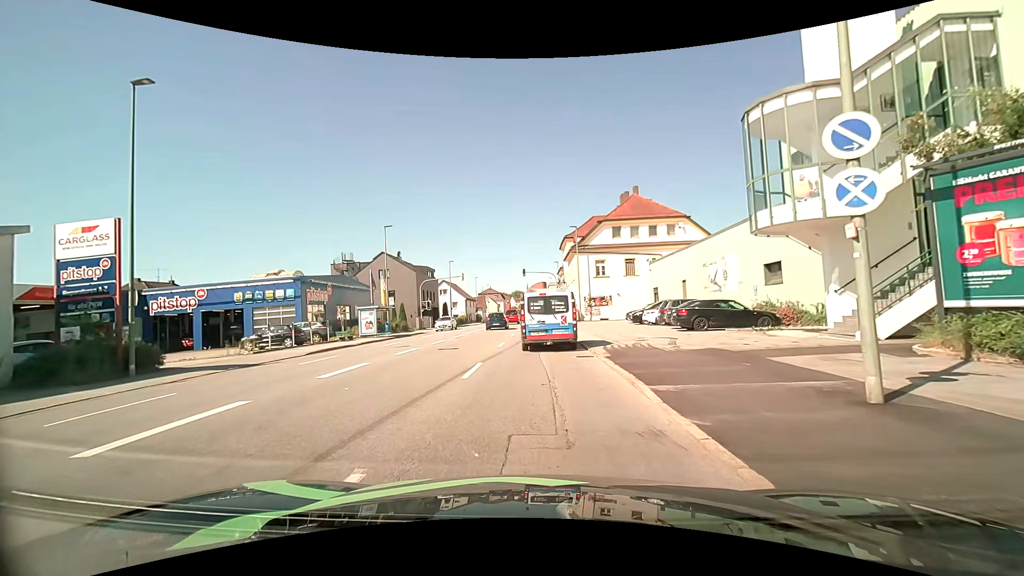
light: Day
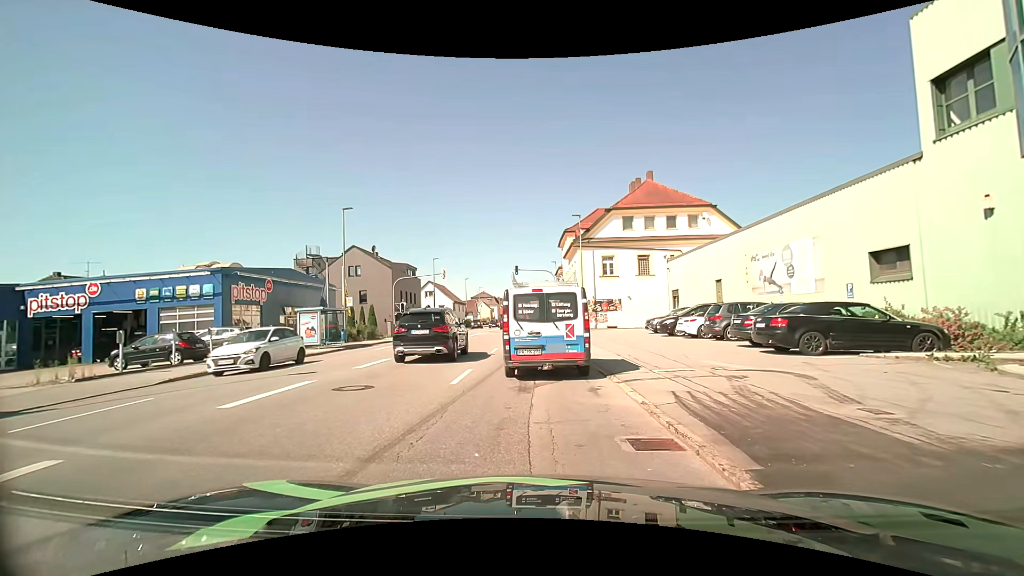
(0.0, +9.1) m; -1°
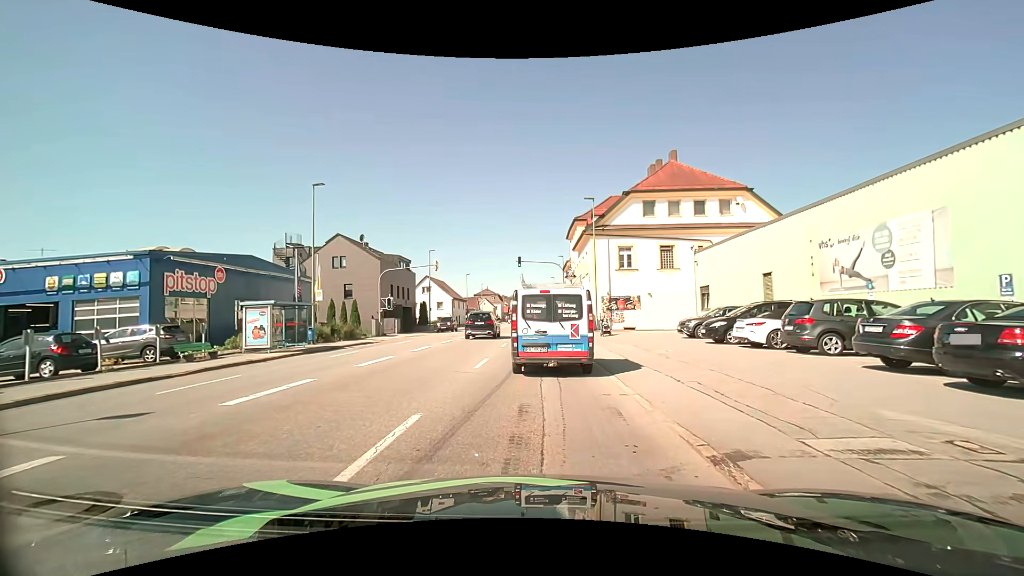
(+0.2, +6.3) m; +1°
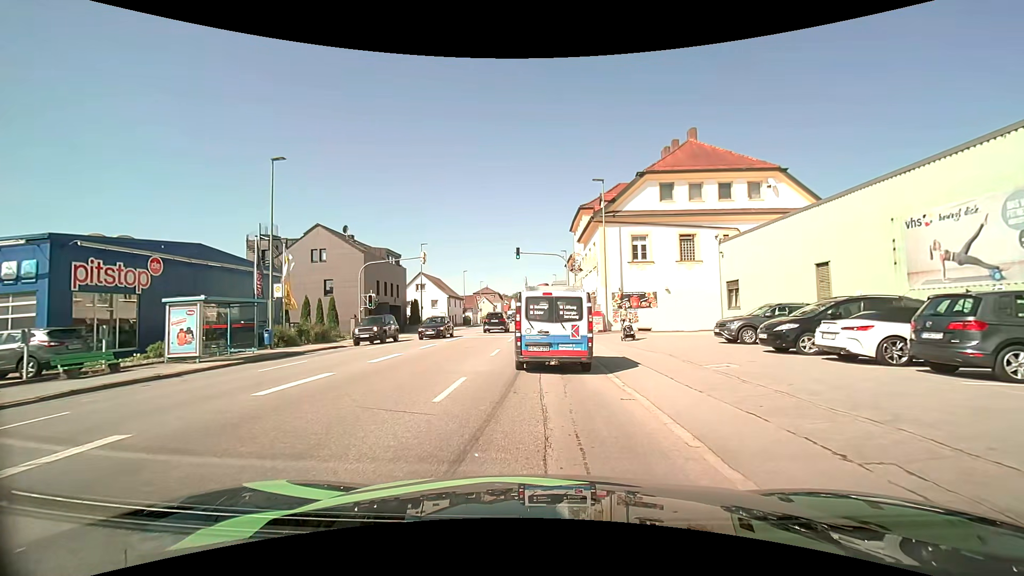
(0.0, +5.2) m; 0°
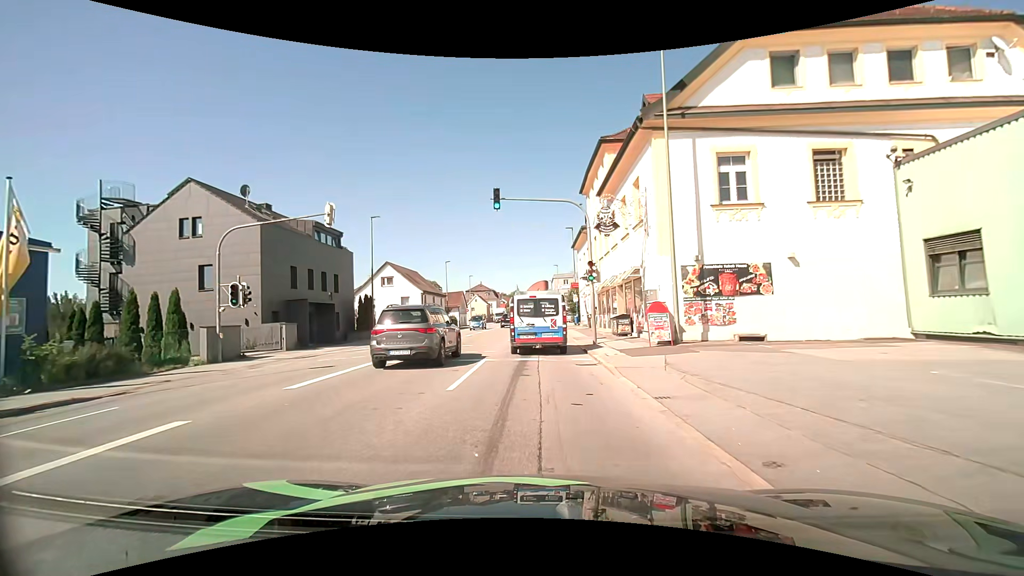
(+0.2, +17.3) m; 0°
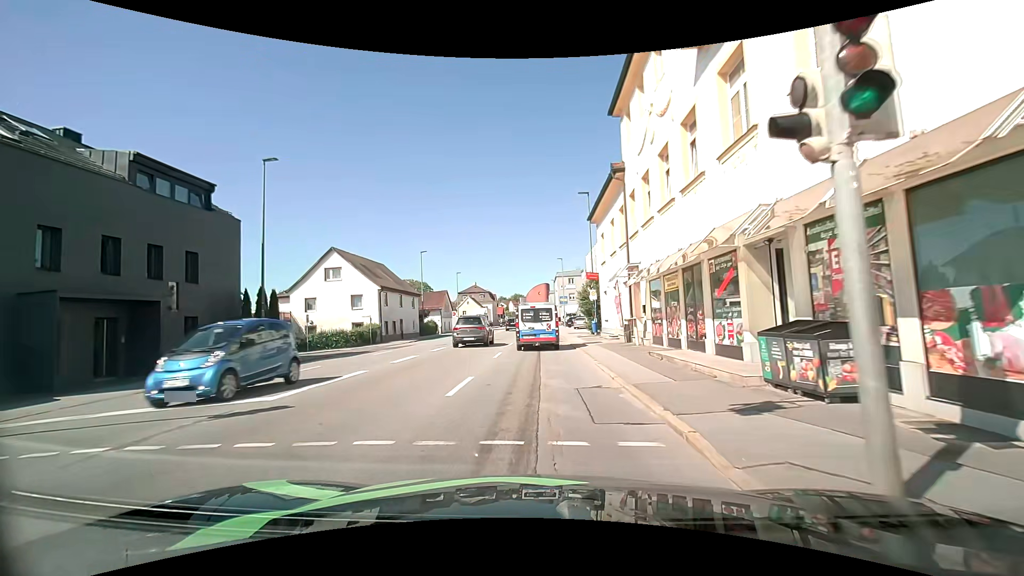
(+0.1, +16.9) m; 0°
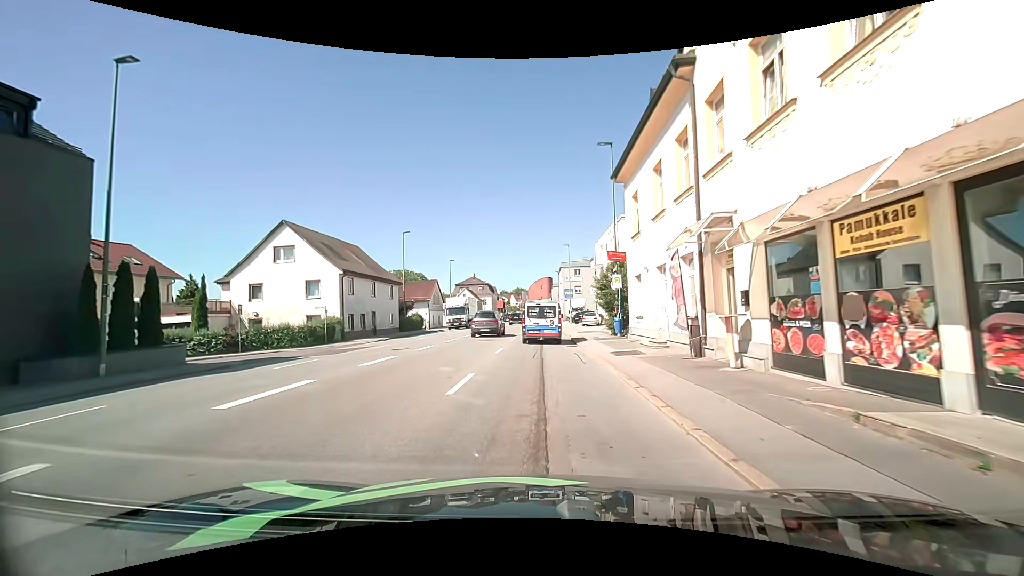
(0.0, +9.5) m; 0°
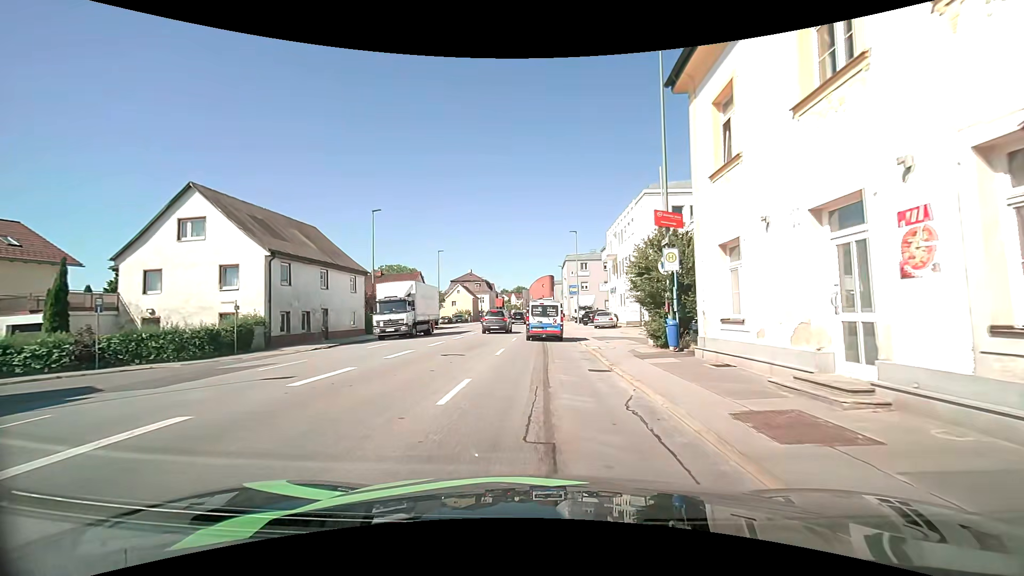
(0.0, +10.2) m; 0°
(0, +10) (0, +20) (0, +30) (0, +40) (0, +50) (+1, +60) (+1, +70) (+1, +80) (+1, +90) (+1, +100) m
